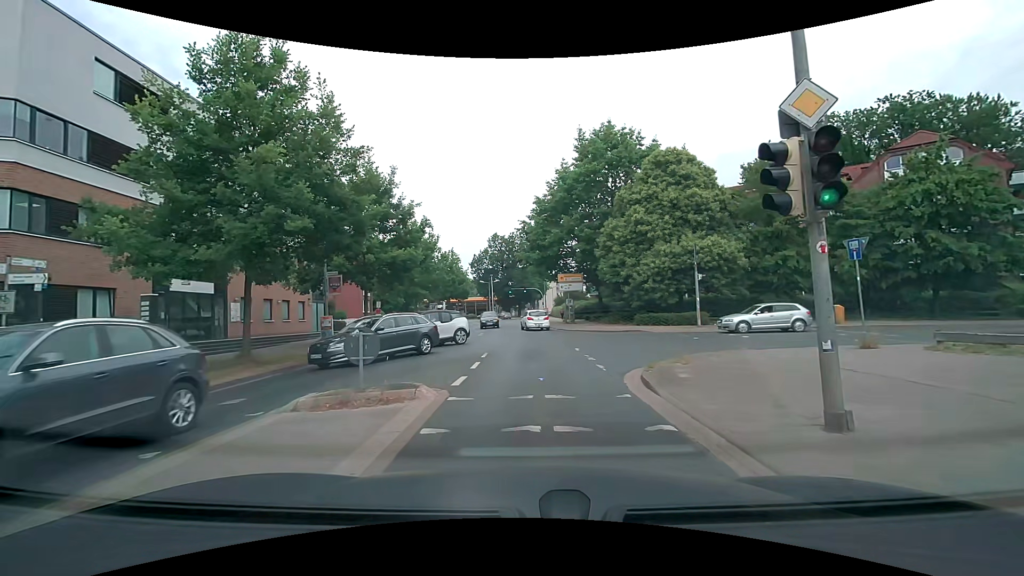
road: tertiary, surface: asphalt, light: Day
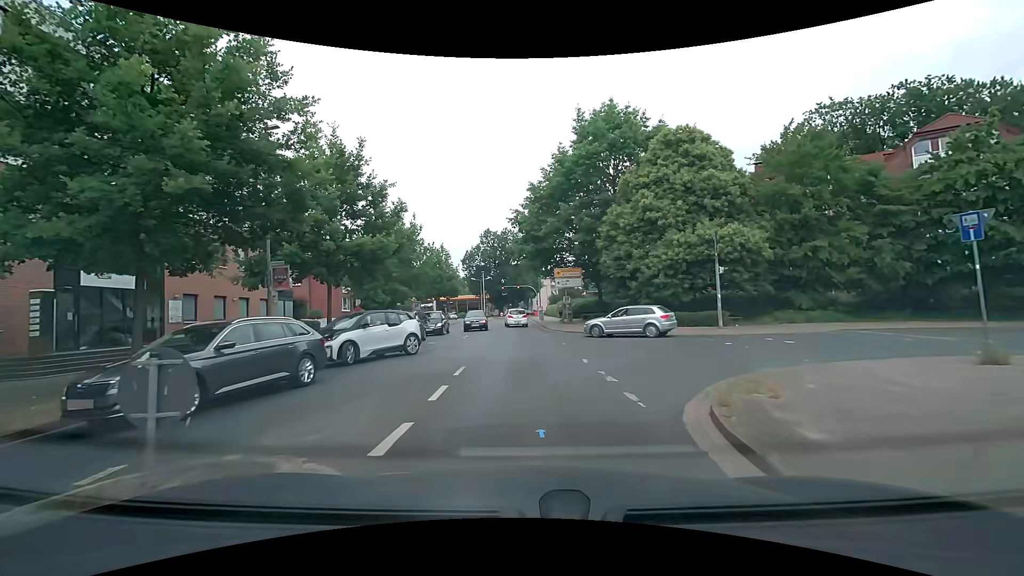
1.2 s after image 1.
(0.0, +4.5) m; 0°
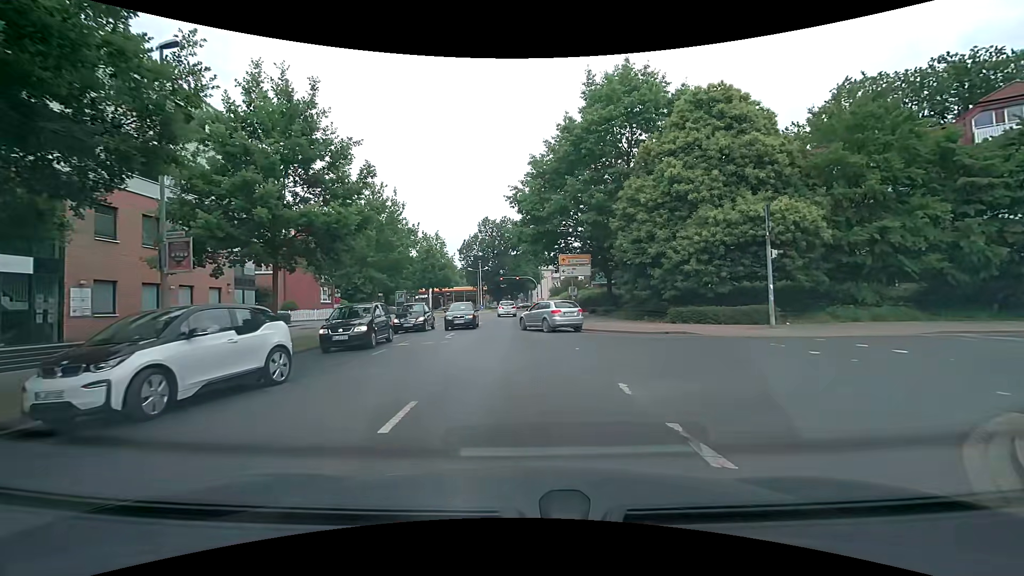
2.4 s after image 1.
(0.0, +5.5) m; 0°
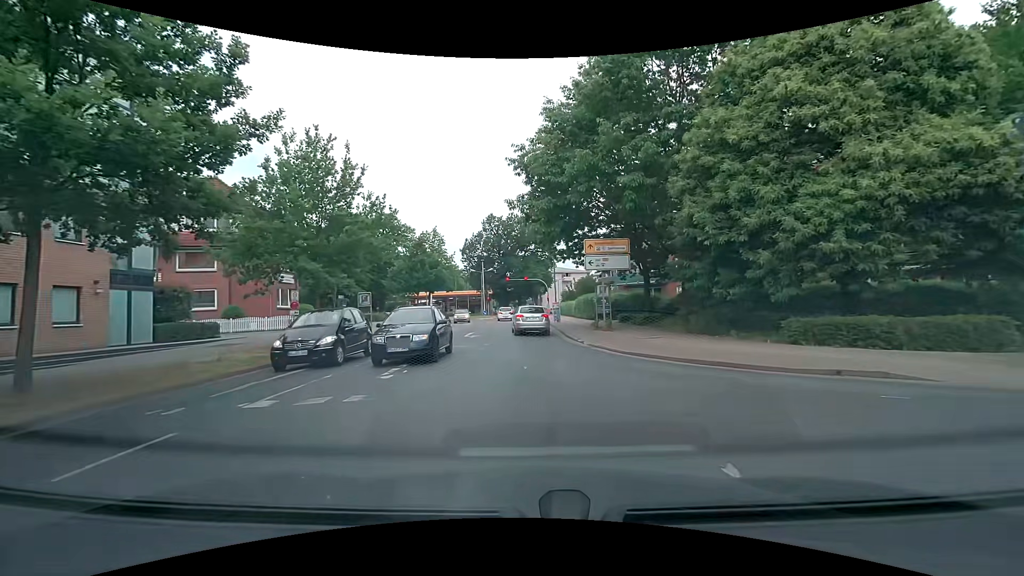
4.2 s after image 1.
(-0.1, +10.3) m; -1°
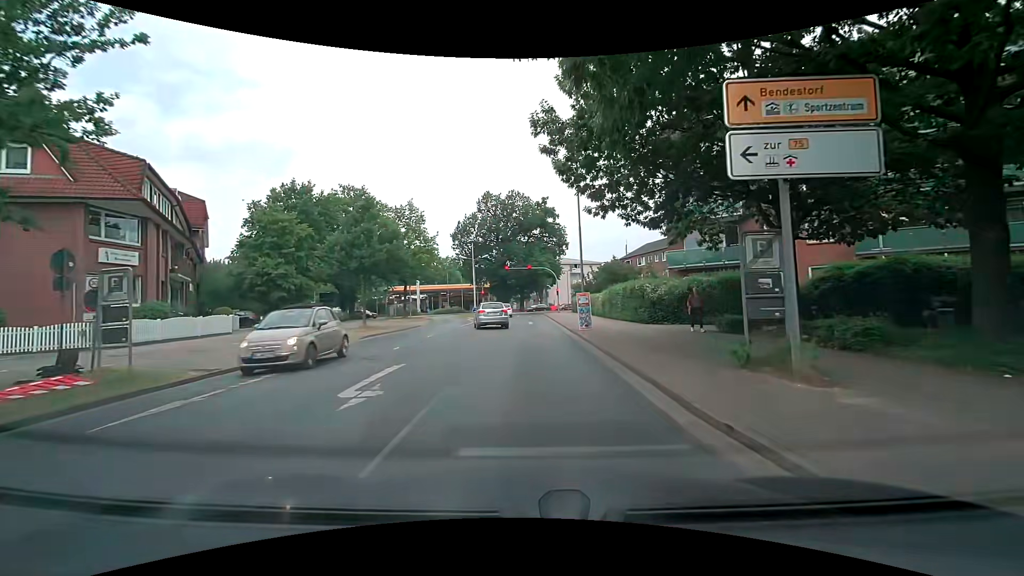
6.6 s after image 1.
(0.0, +16.8) m; 0°
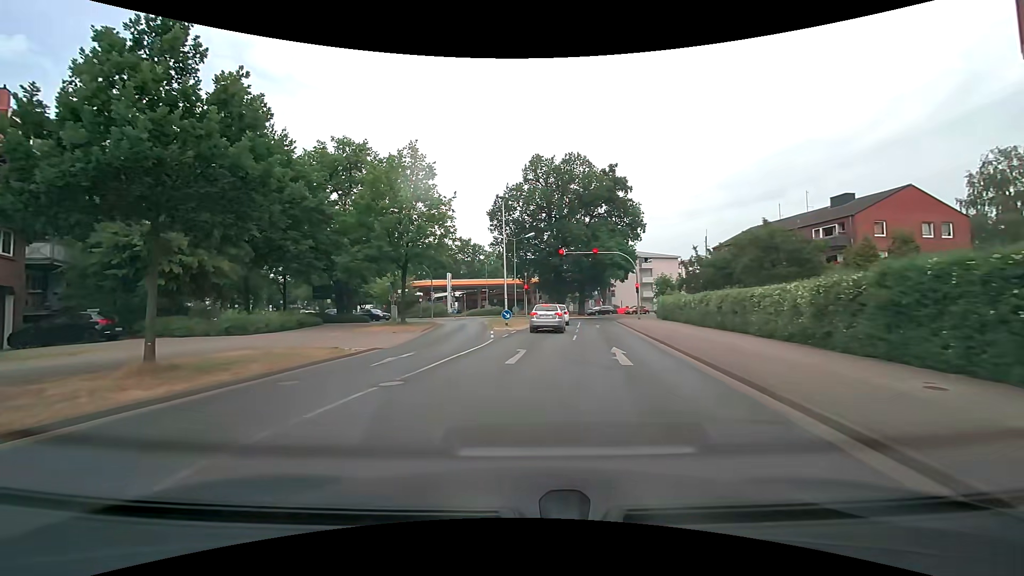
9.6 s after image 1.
(-0.6, +20.9) m; -6°
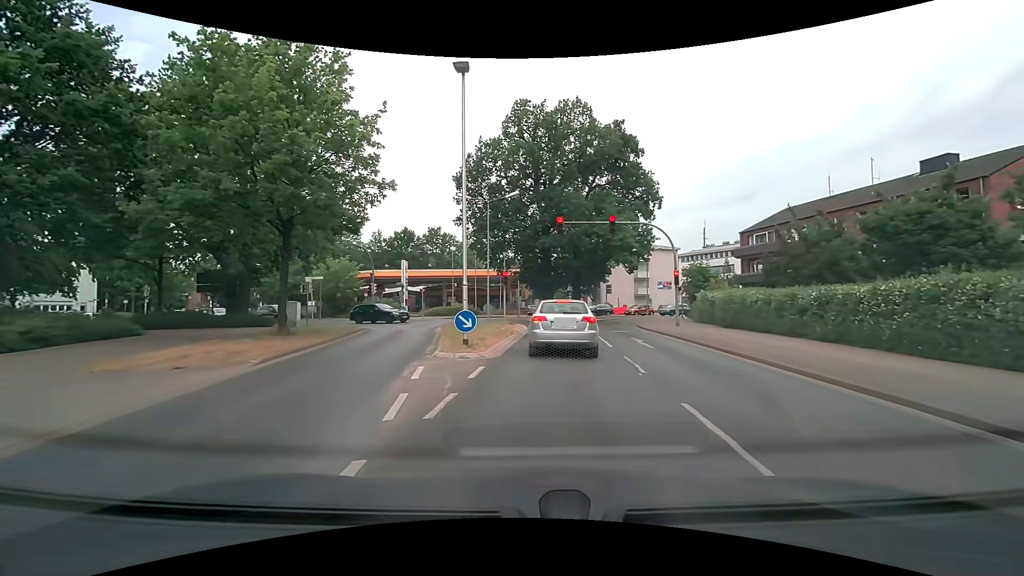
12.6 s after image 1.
(-0.4, +15.9) m; +2°
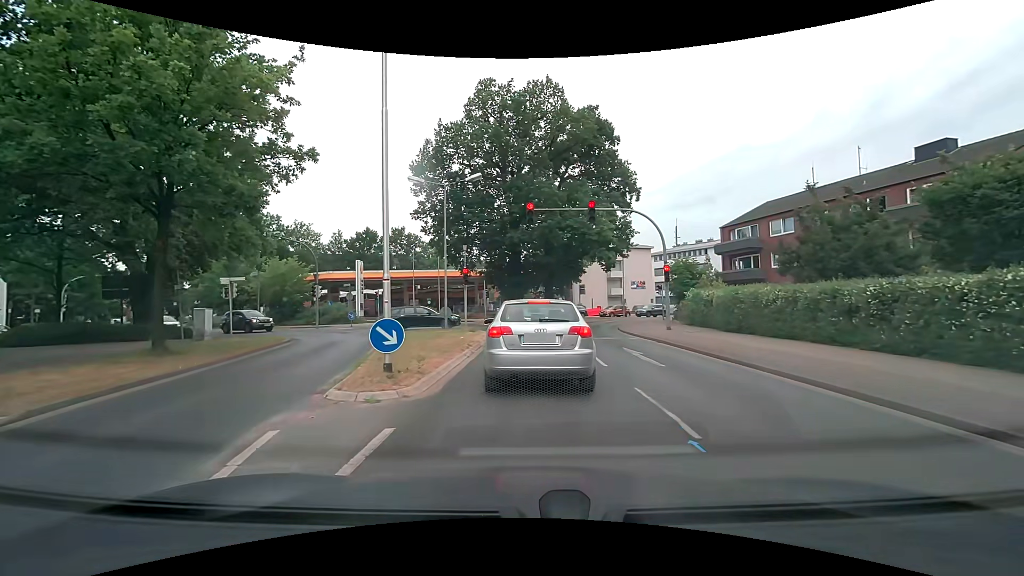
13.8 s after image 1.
(+0.2, +4.6) m; +5°
